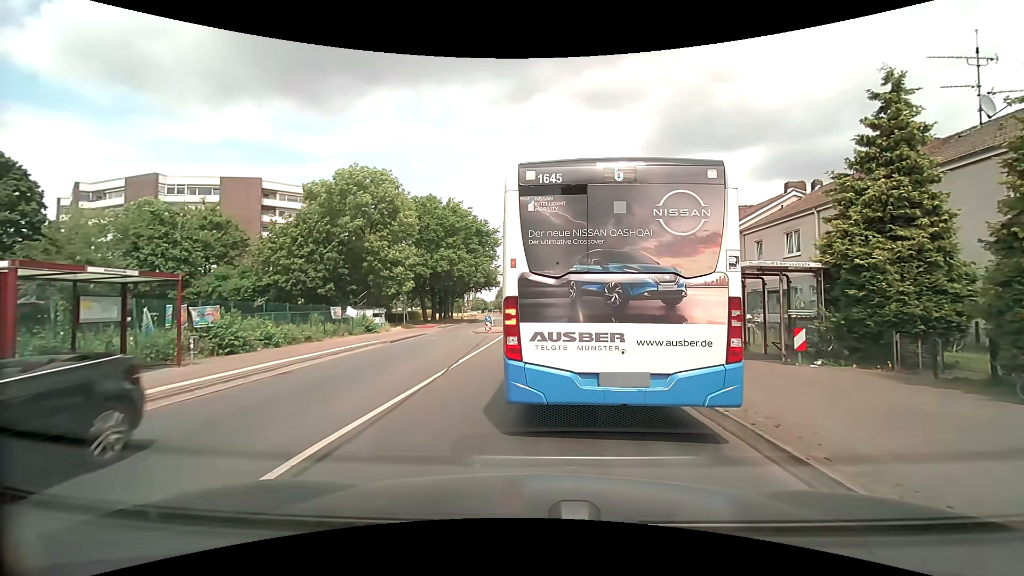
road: tertiary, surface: asphalt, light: Day
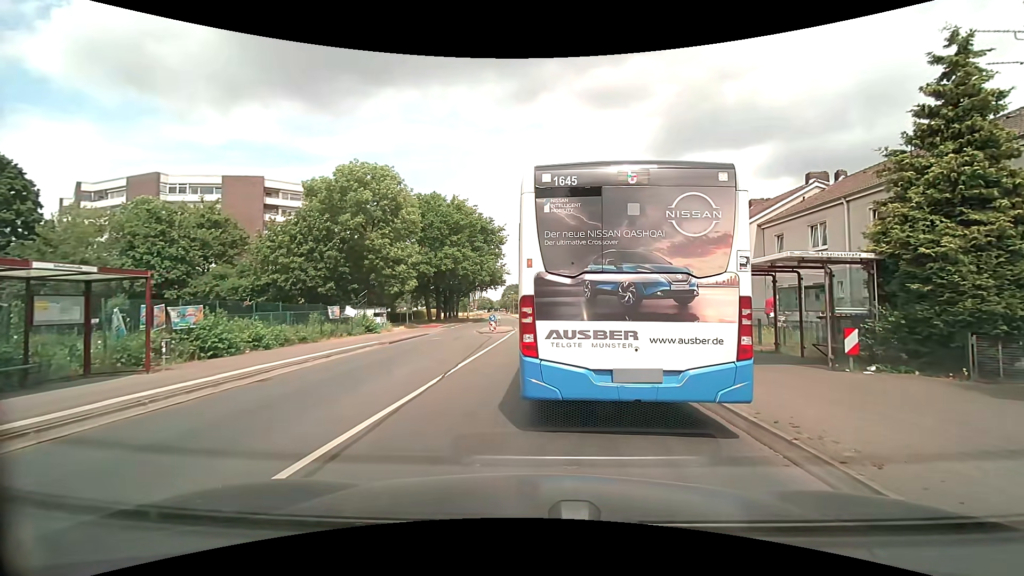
(0.0, +1.5) m; 0°
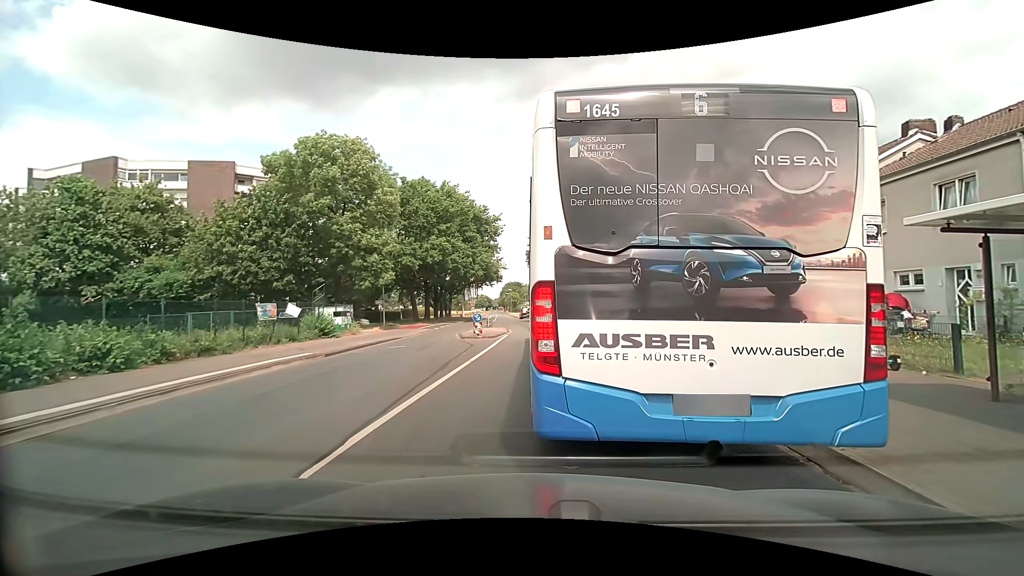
(-0.1, +7.2) m; 0°
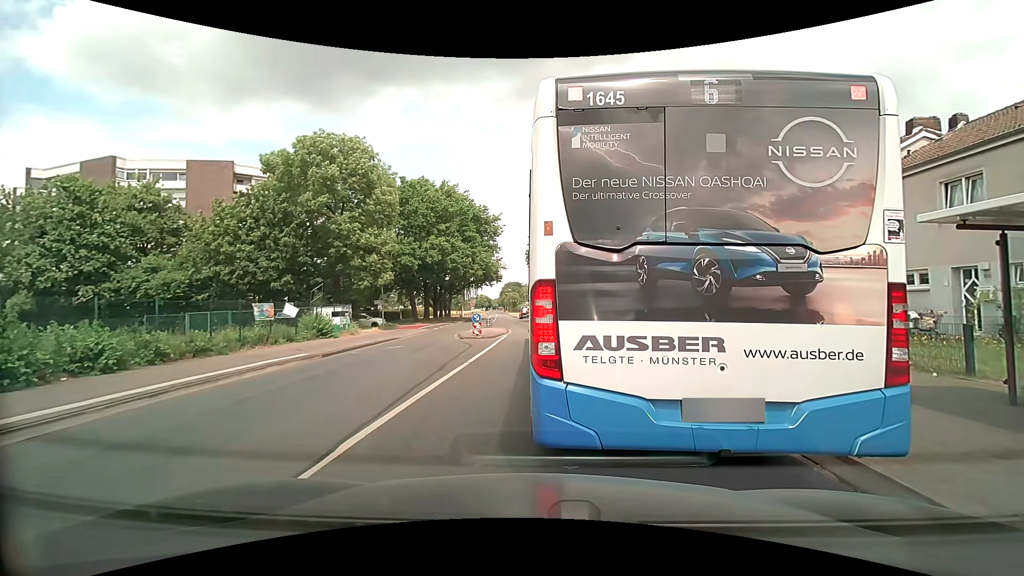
(0.0, +0.2) m; 0°
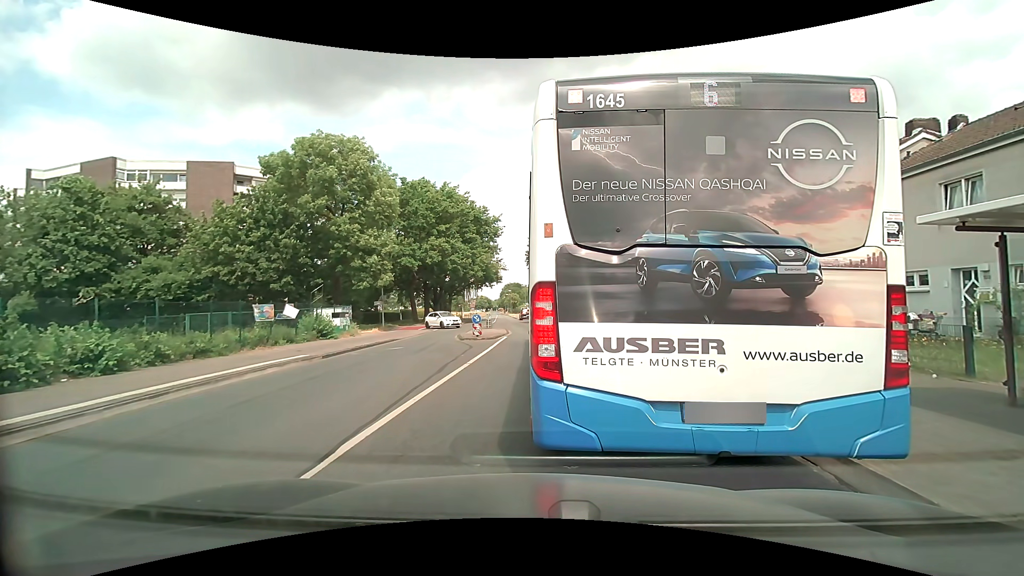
(0.0, +0.1) m; 0°
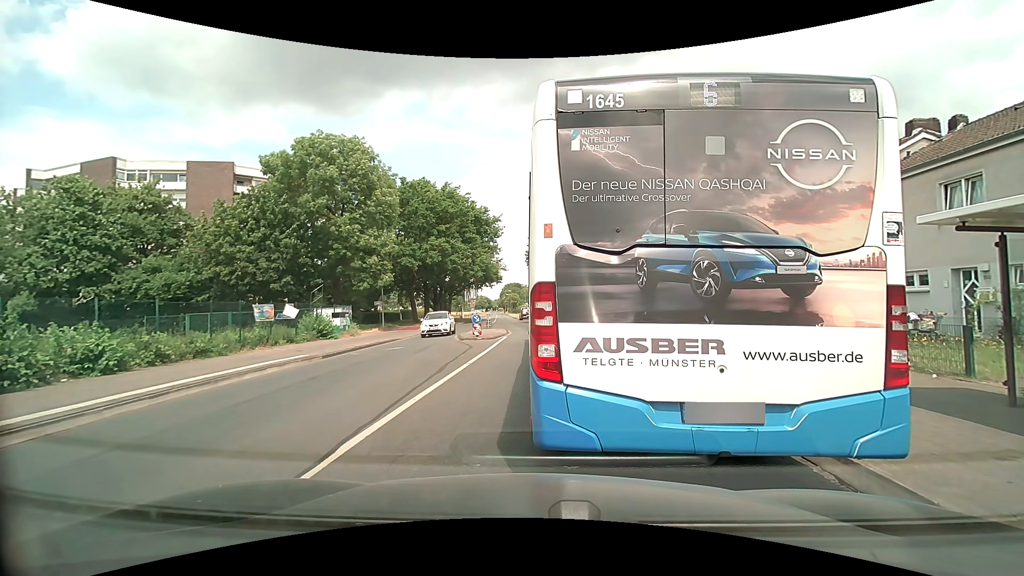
(0.0, 0.0) m; 0°
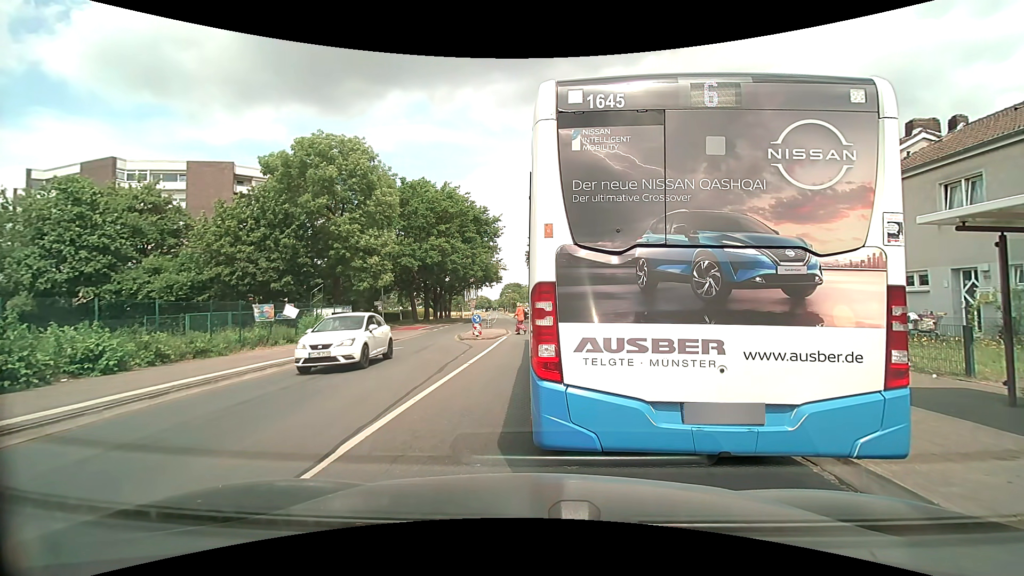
(0.0, 0.0) m; 0°
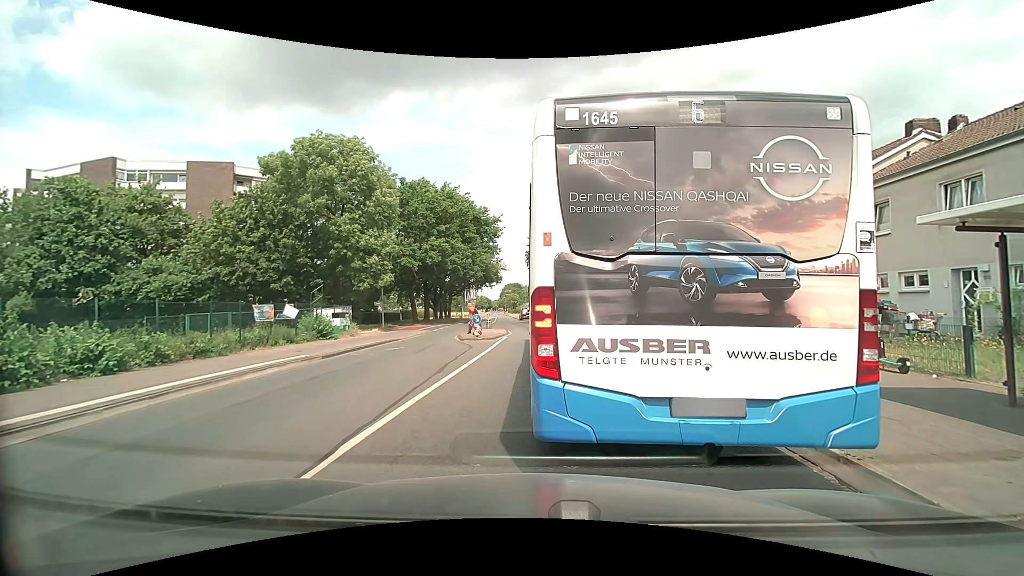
(0.0, 0.0) m; 0°
(0, +10) (0, +20) (0, +30) (-1, +40) (-2, +50) (-3, +60) (-4, +70) (-5, +80) (-6, +90) (-7, +100) m
